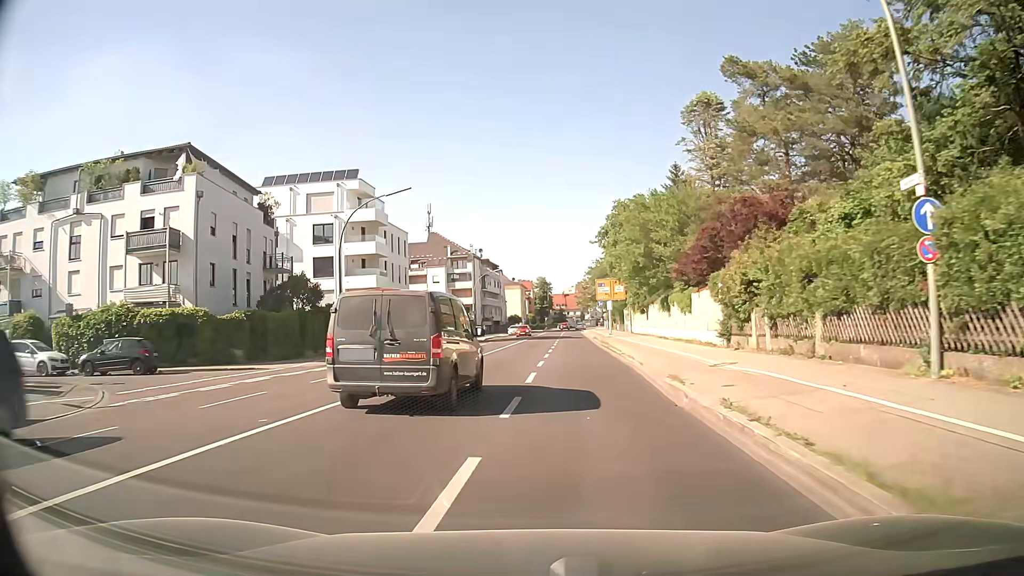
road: secondary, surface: asphalt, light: Day
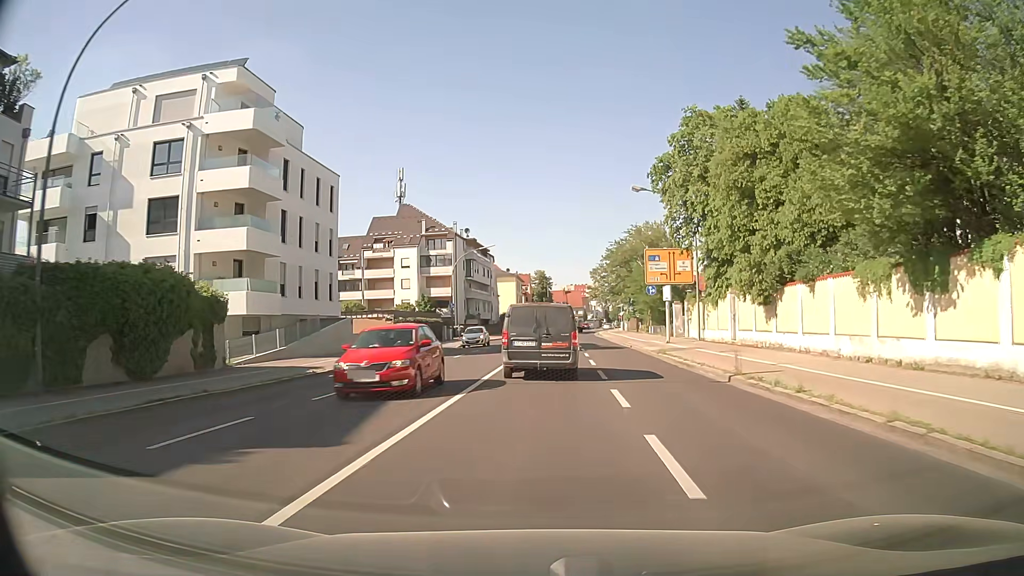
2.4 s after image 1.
(-0.7, +28.6) m; +1°
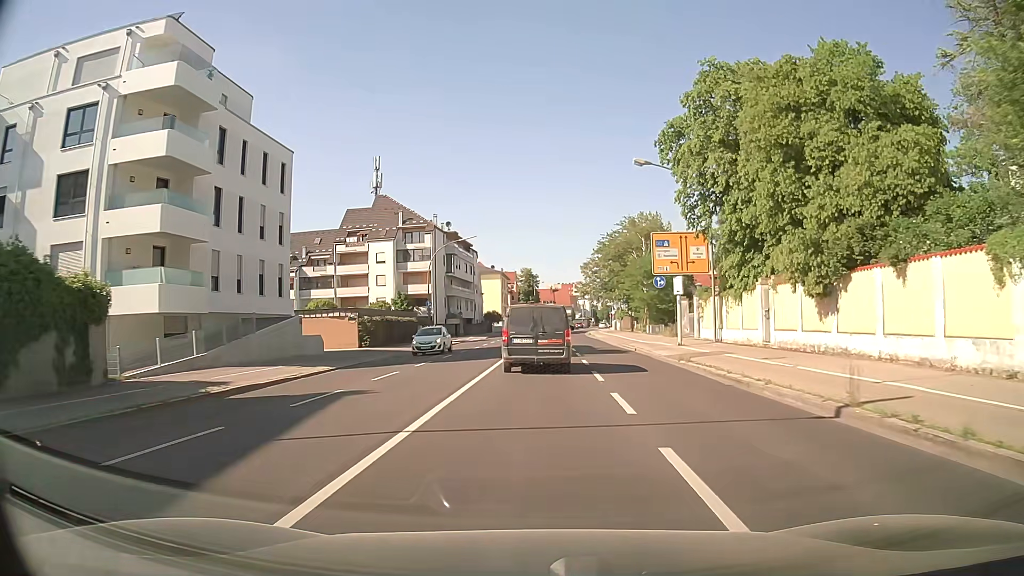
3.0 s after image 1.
(0.0, +6.9) m; 0°
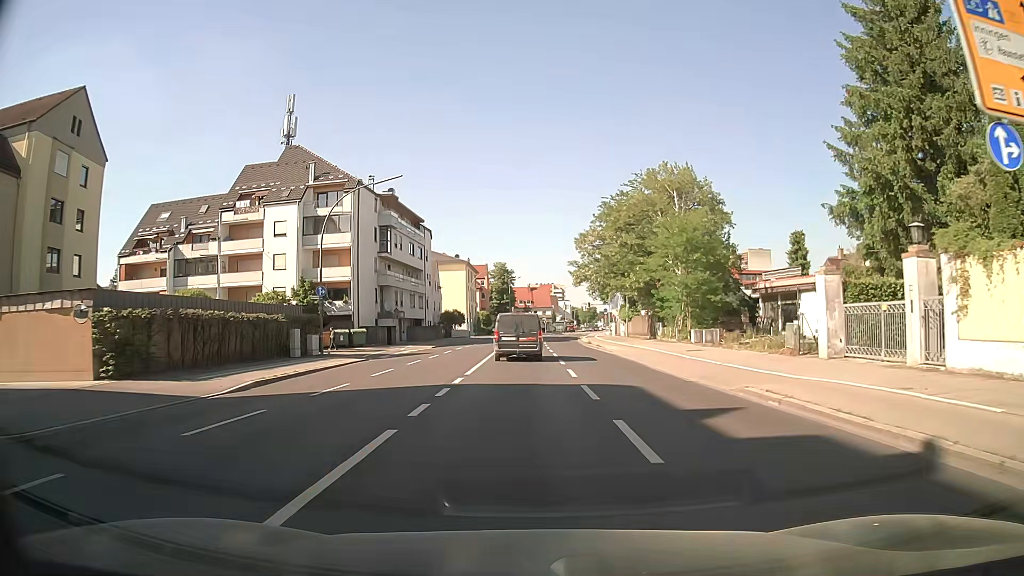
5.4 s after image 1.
(+0.8, +27.6) m; +2°
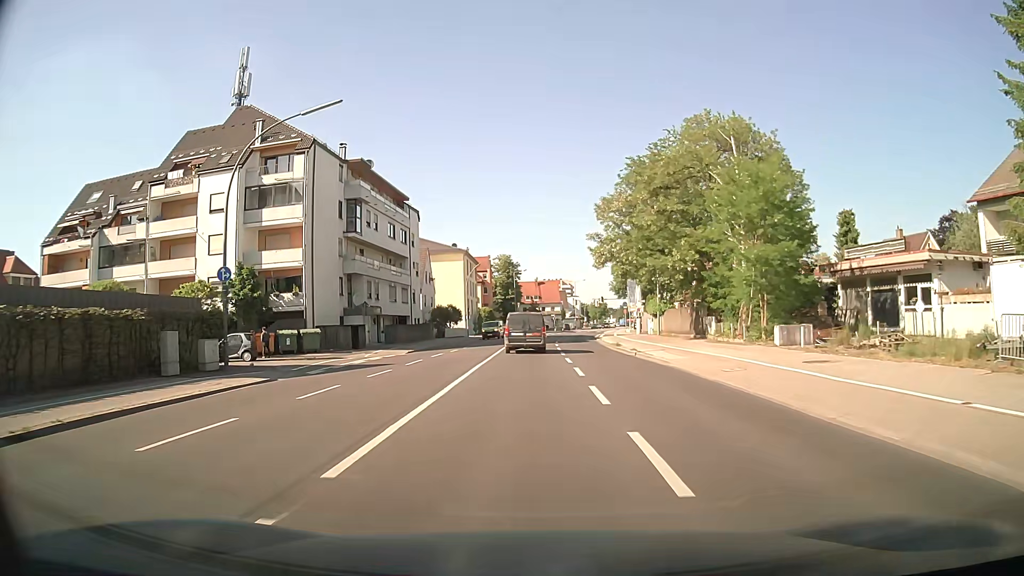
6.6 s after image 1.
(0.0, +13.2) m; -1°
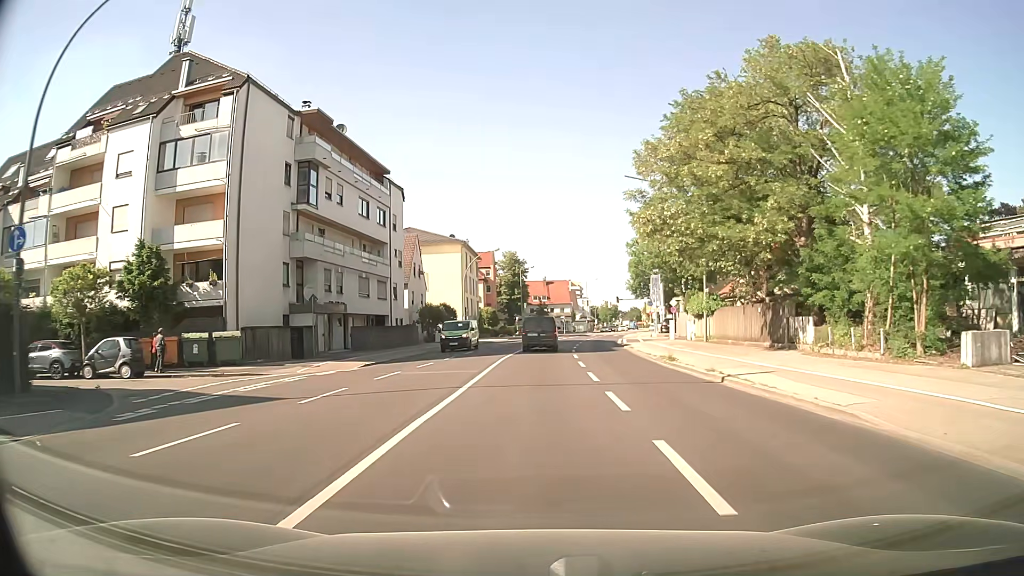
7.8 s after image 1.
(-0.1, +12.5) m; -1°
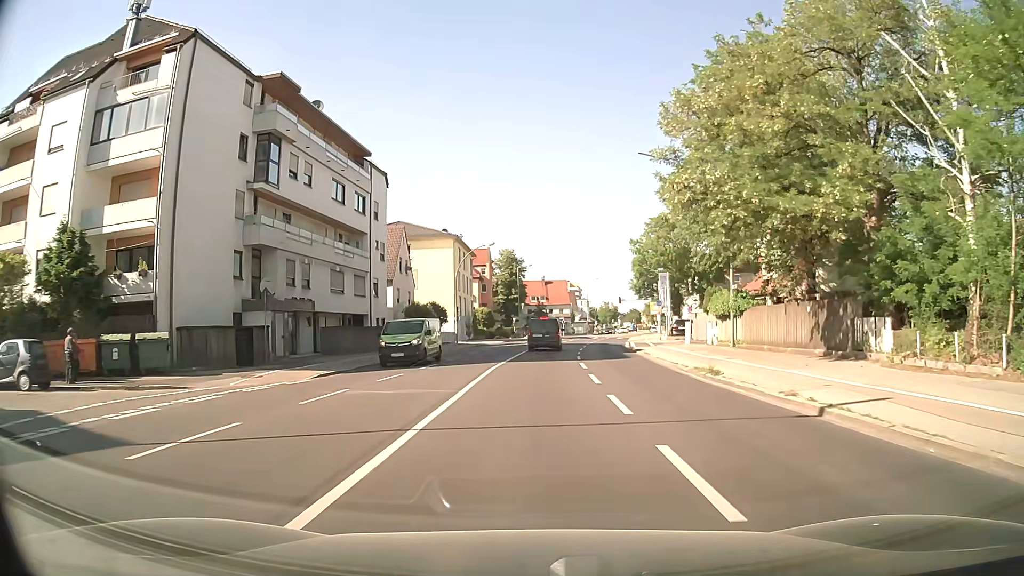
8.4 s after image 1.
(0.0, +6.0) m; 0°
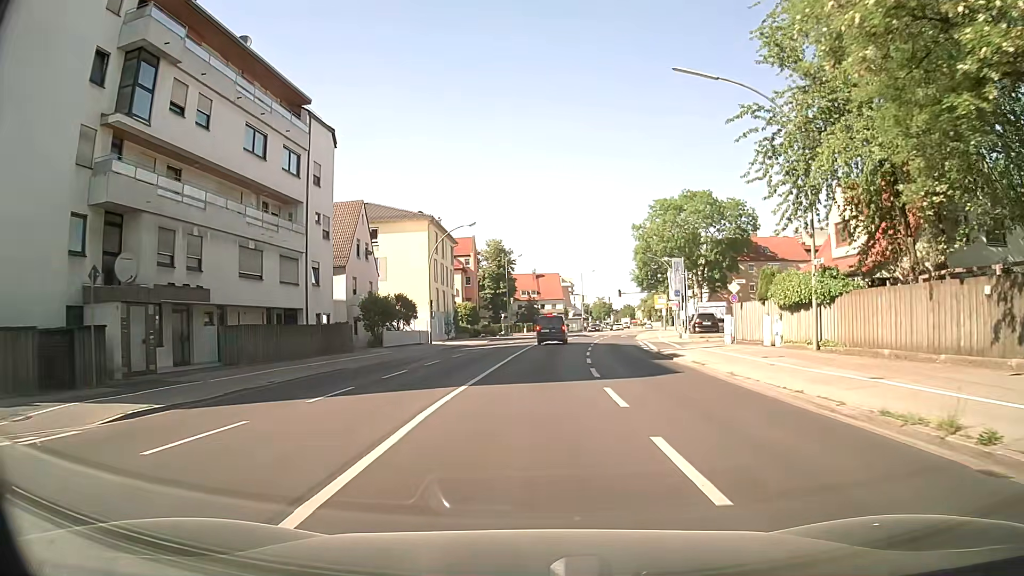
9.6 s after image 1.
(+0.1, +11.7) m; +1°
(0, +10) (0, +20) (+1, +30) (+1, +40) (+2, +50) (+3, +60) (+4, +70) (+5, +80) (+7, +90) (+9, +99) m
